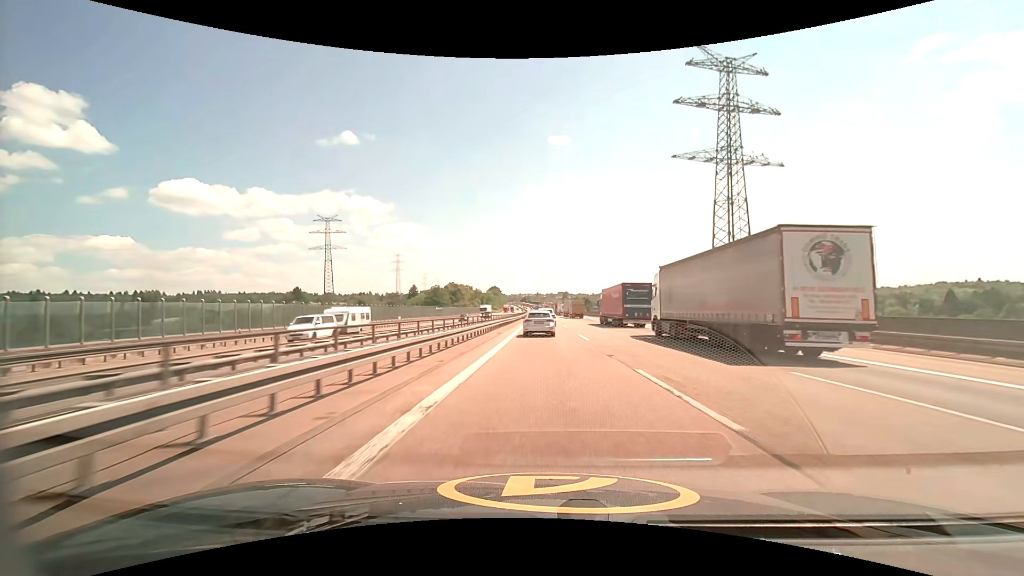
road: motorway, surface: asphalt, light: Day
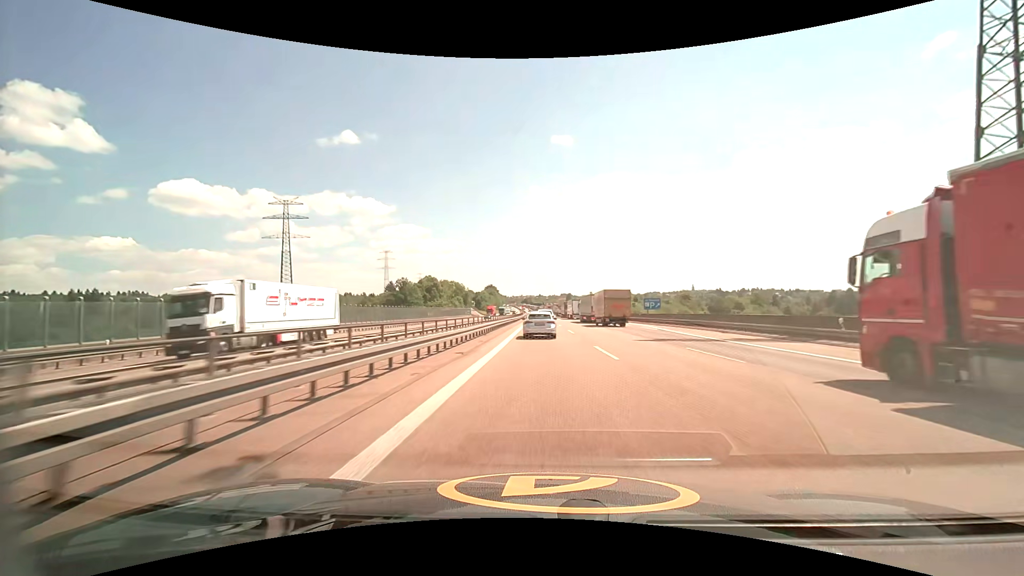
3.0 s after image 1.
(-0.2, +64.3) m; 0°
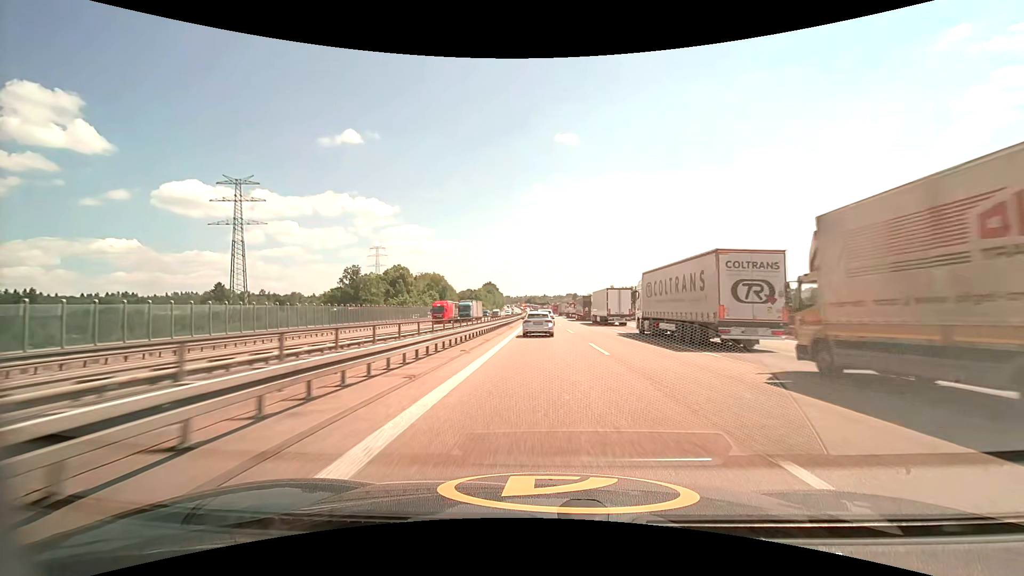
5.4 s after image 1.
(-0.2, +53.3) m; -1°
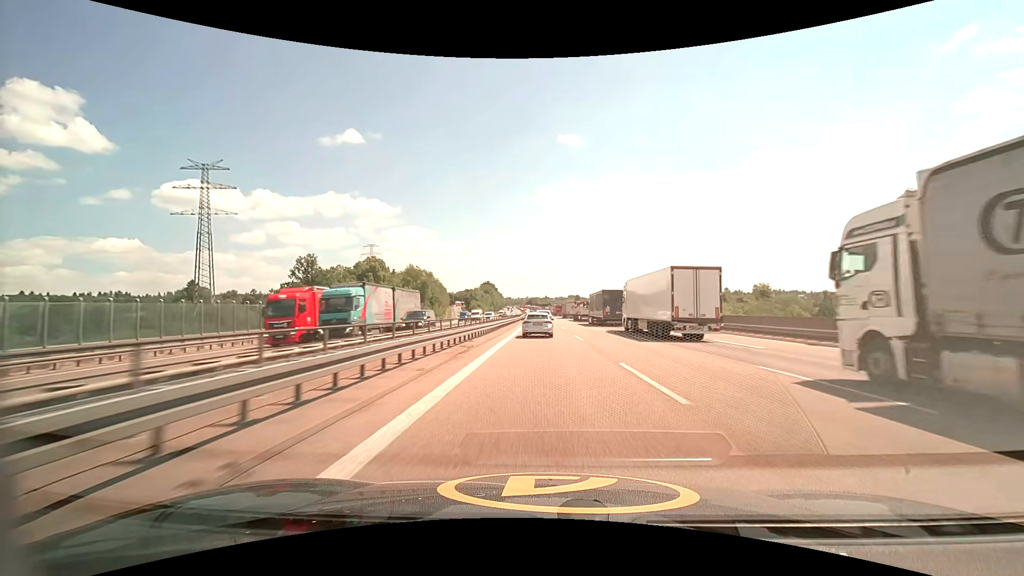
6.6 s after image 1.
(0.0, +27.1) m; 0°
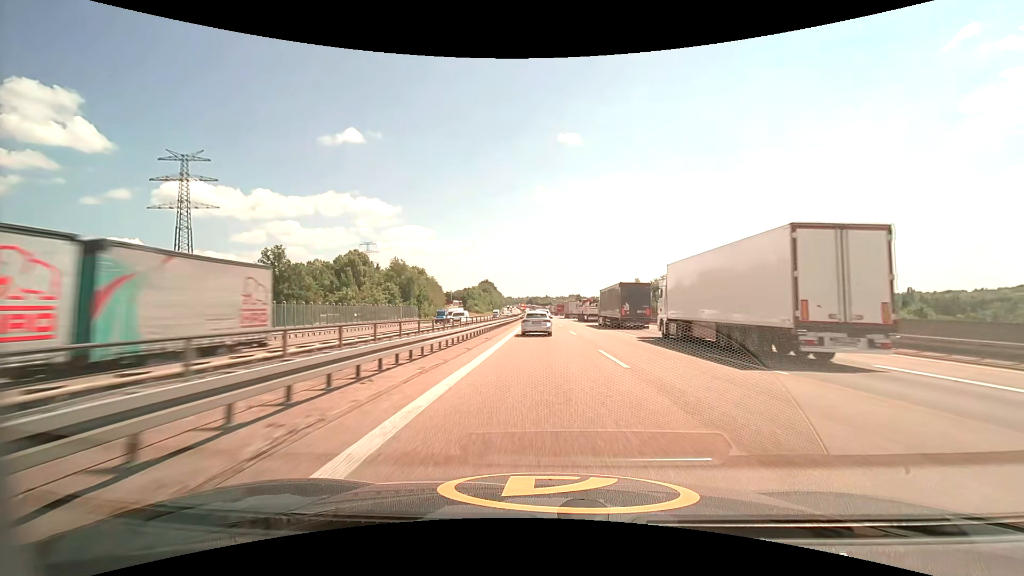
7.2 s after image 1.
(0.0, +13.6) m; 0°
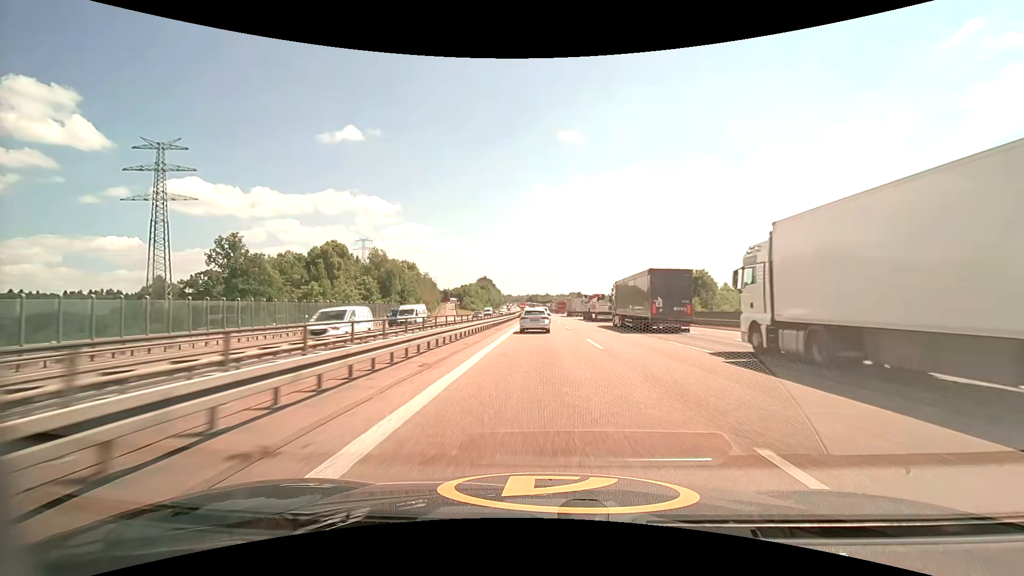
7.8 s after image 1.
(0.0, +13.6) m; 0°
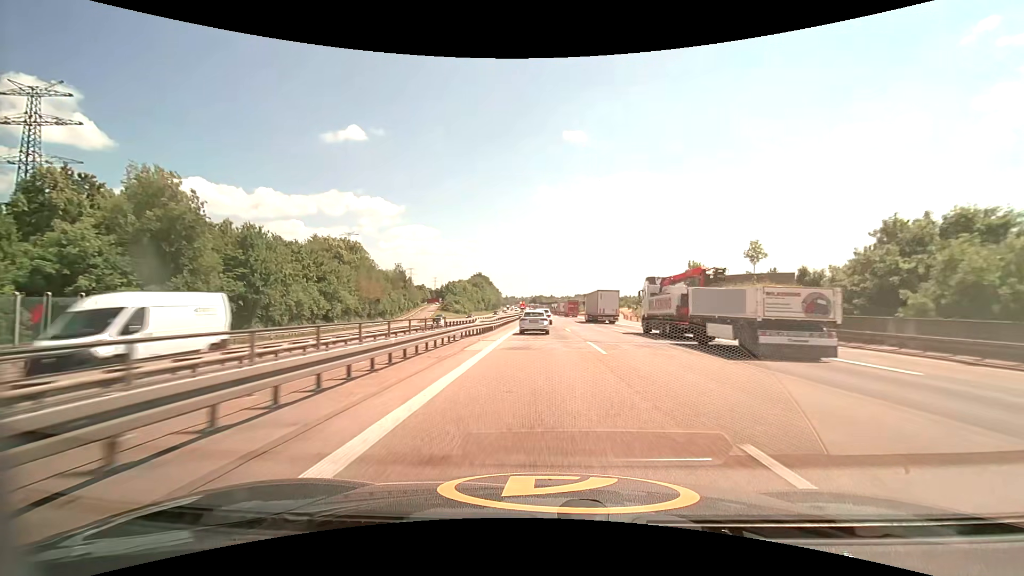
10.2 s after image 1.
(0.0, +54.5) m; 0°
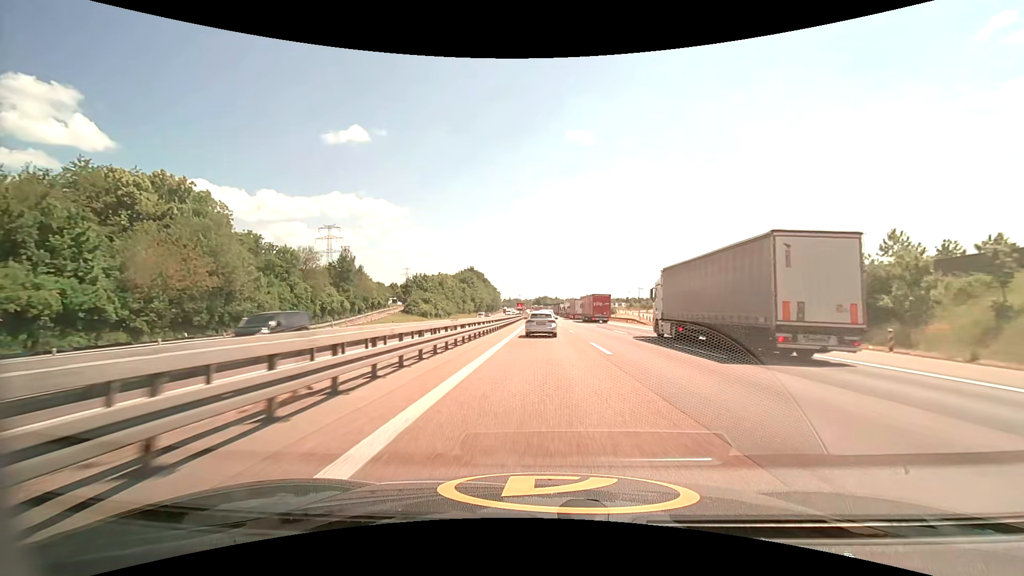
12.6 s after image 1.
(-0.2, +55.7) m; 0°
